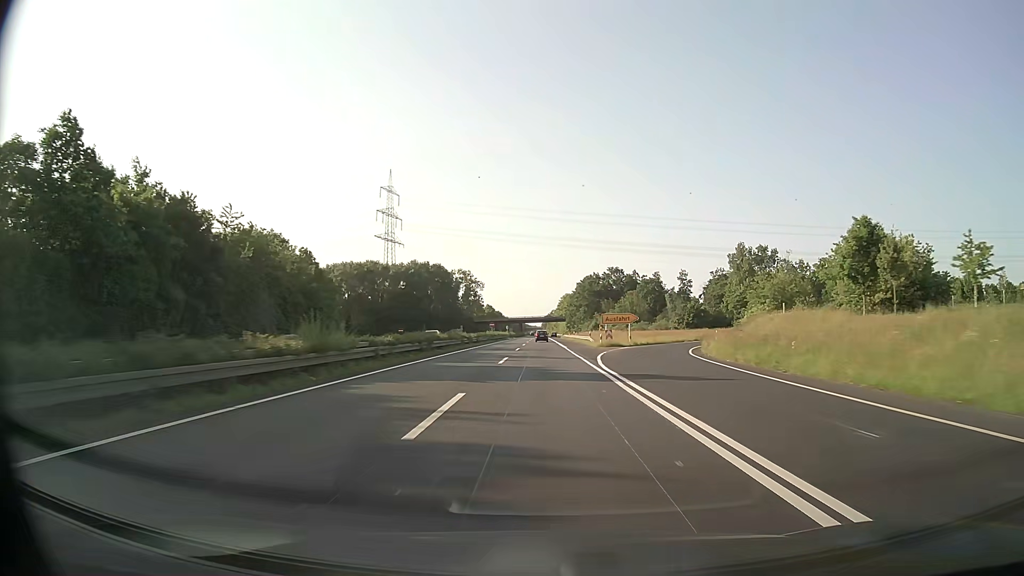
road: trunk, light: Day
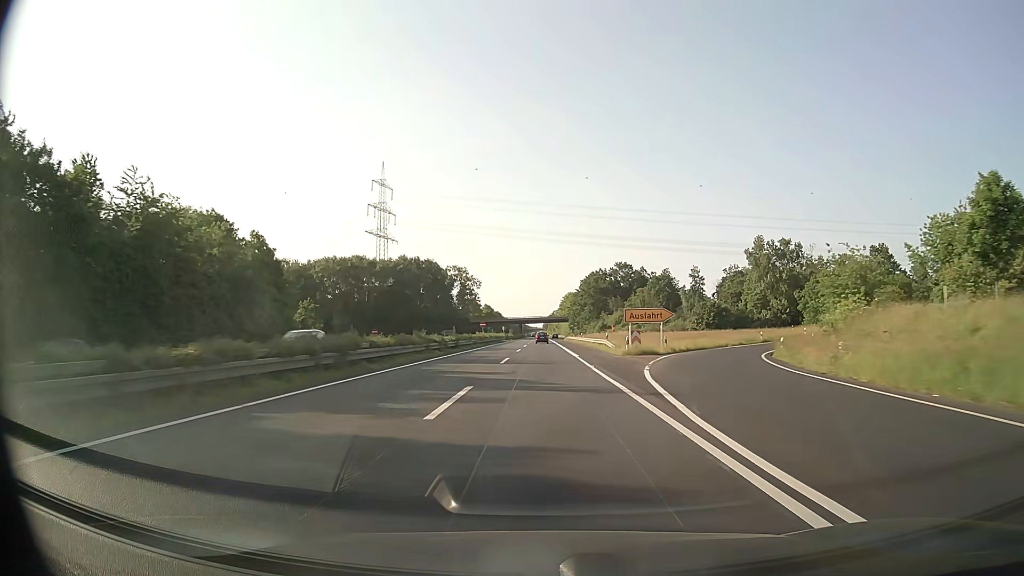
(0.0, +17.1) m; 0°
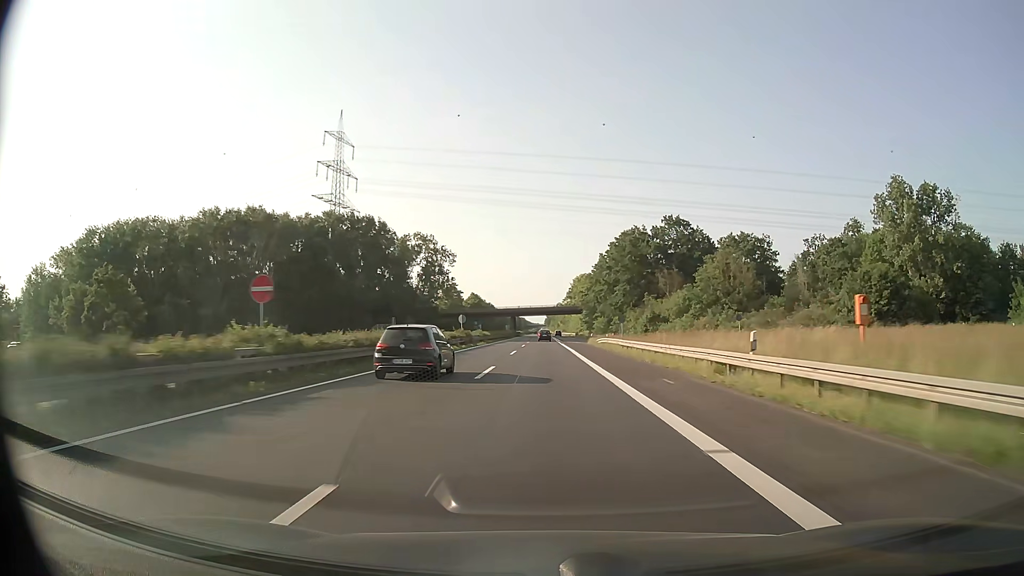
(-0.1, +68.4) m; 0°
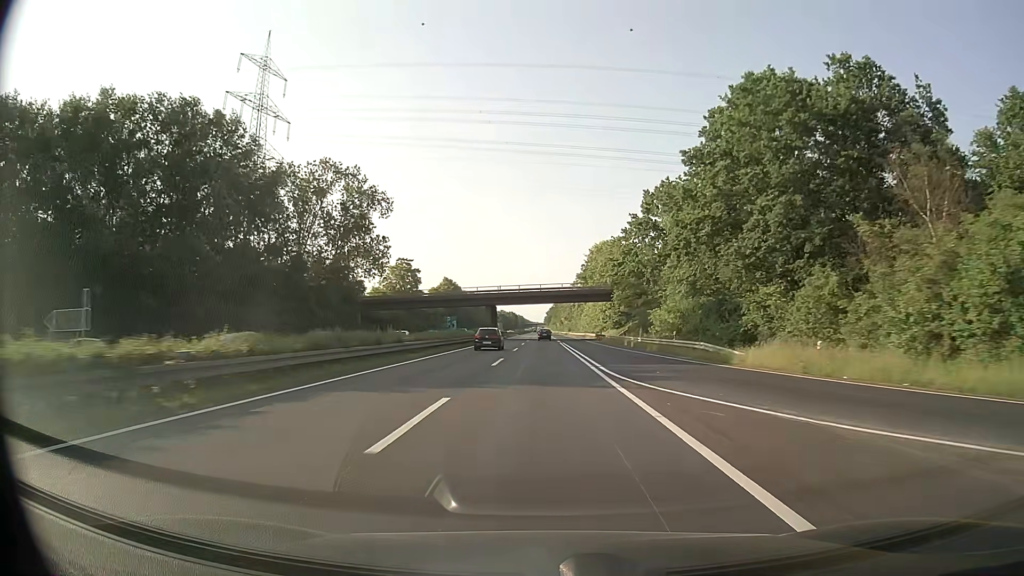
(0.0, +68.5) m; 0°
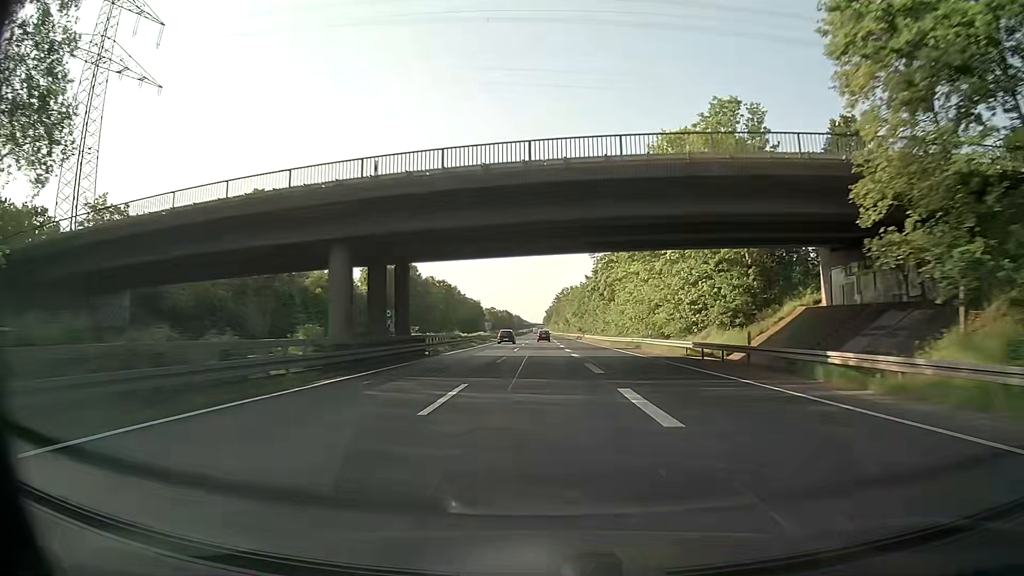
(0.0, +68.5) m; 0°
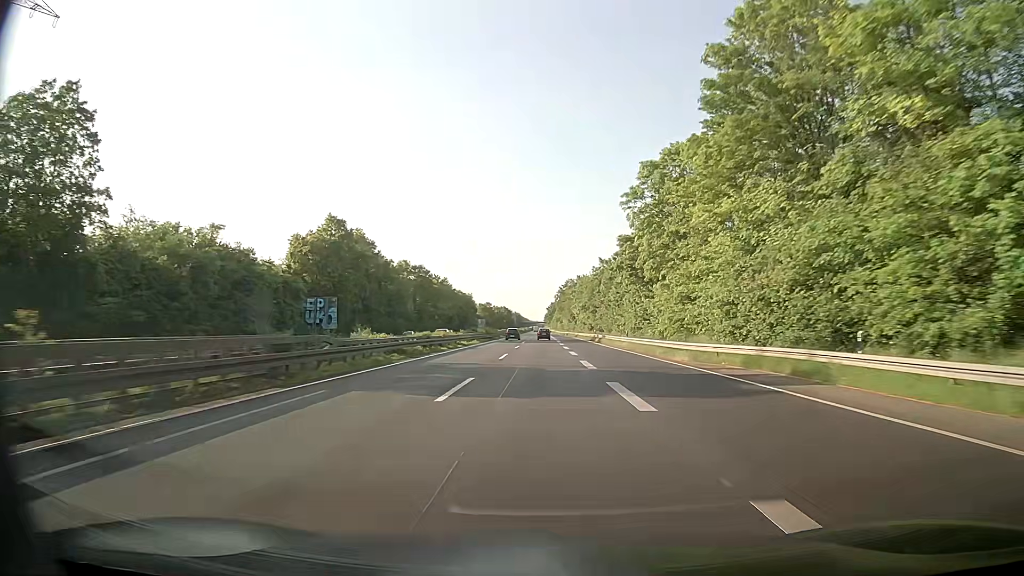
(-0.1, +34.3) m; -1°
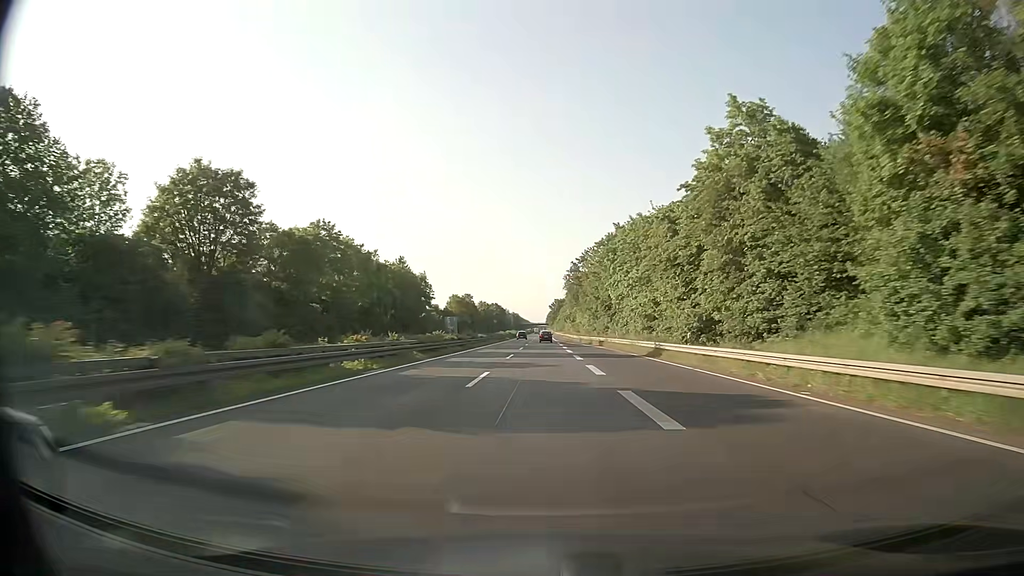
(+0.5, +86.1) m; 0°
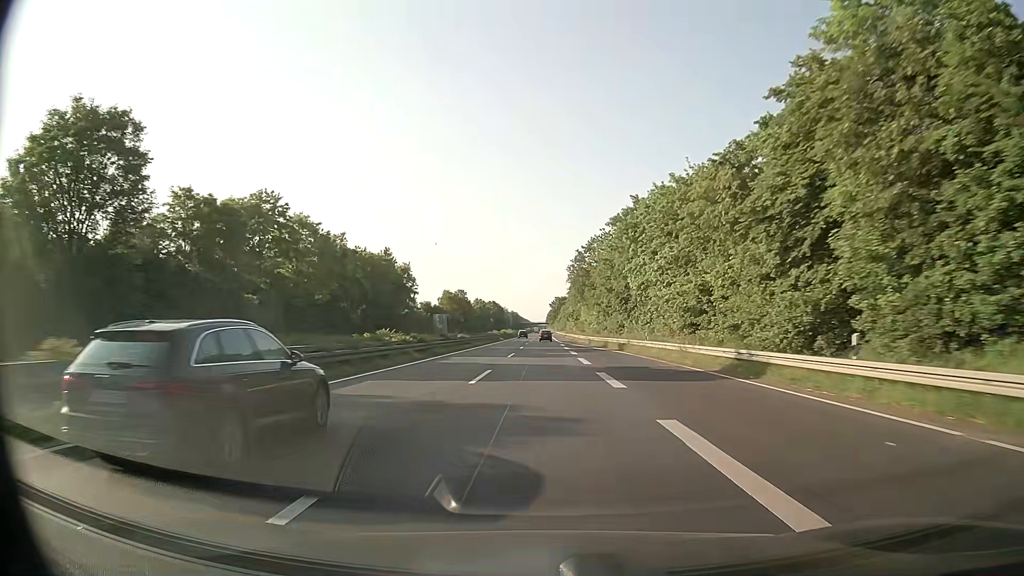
(0.0, +17.3) m; 0°
(0, +10) (0, +20) (0, +30) (0, +40) (0, +50) (0, +60) (0, +70) (0, +80) (0, +90) (0, +100) m
